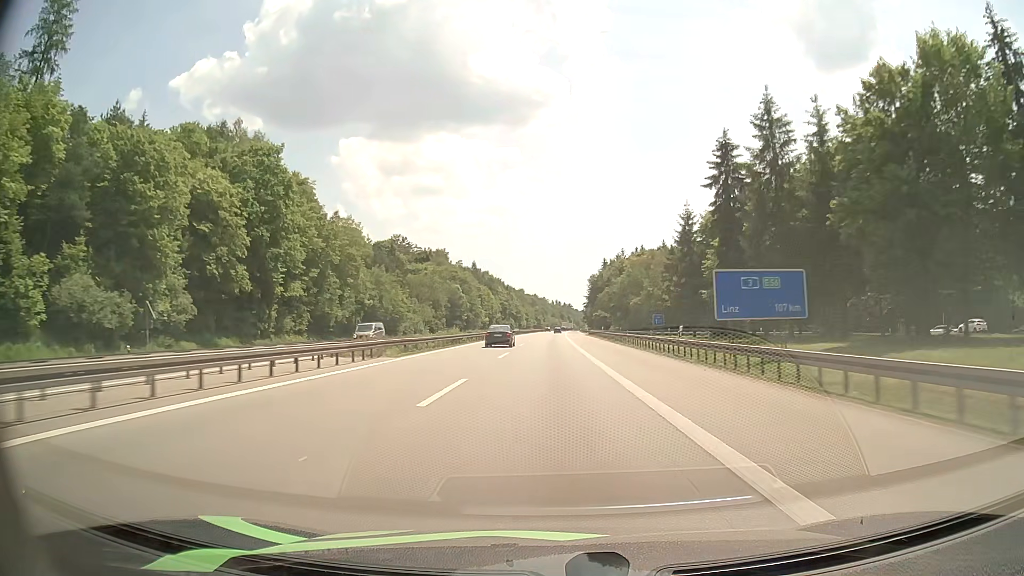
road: motorway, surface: asphalt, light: Day
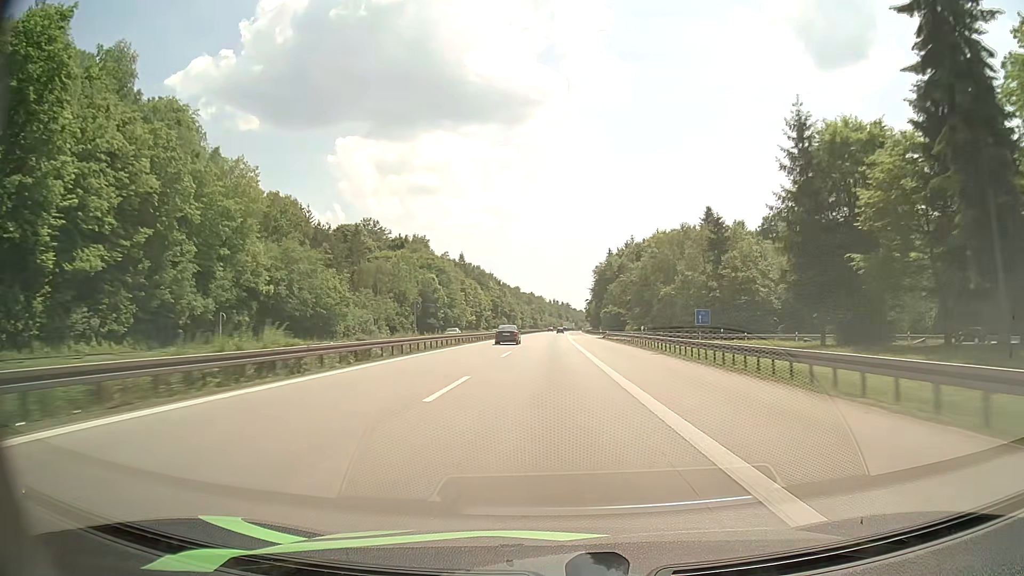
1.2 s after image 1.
(+0.1, +35.5) m; 0°
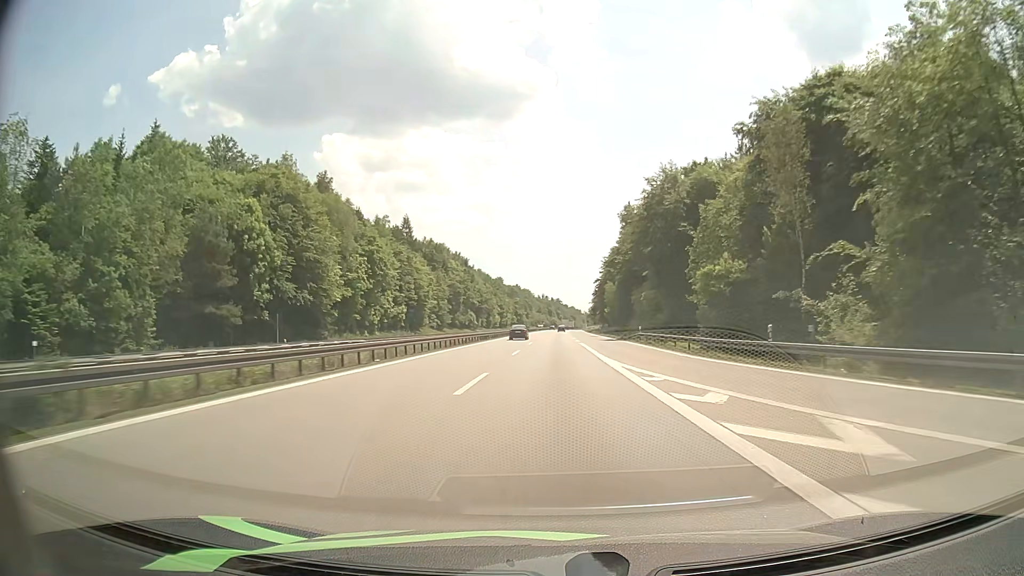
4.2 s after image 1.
(+0.6, +89.3) m; +1°
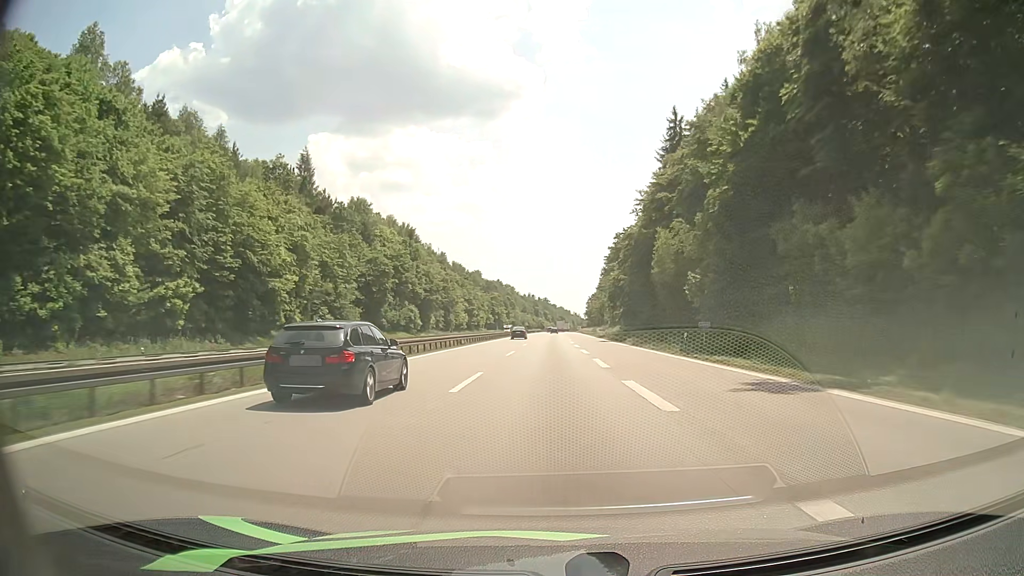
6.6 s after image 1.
(+0.7, +71.8) m; +1°
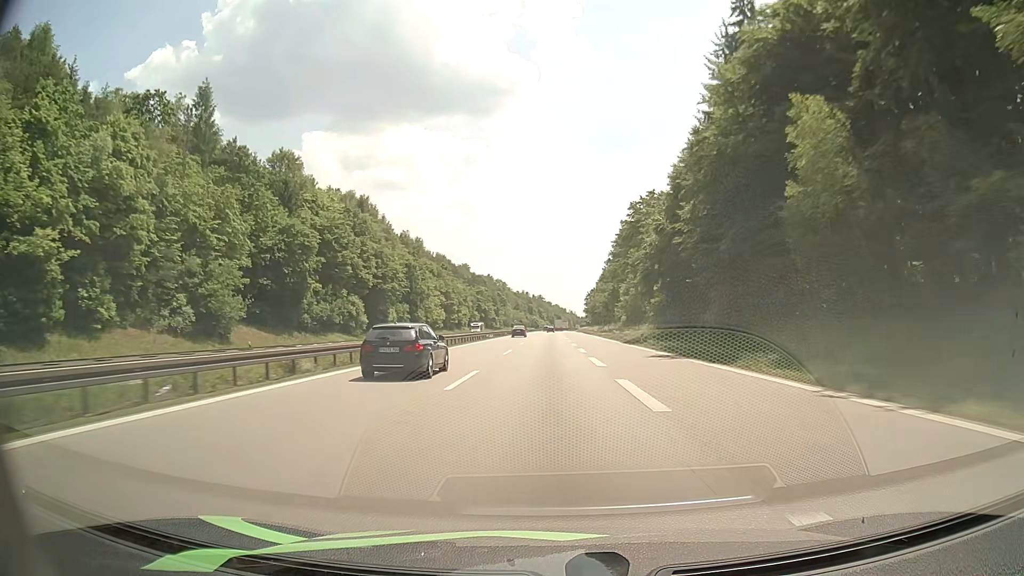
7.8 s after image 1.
(+0.2, +36.0) m; +1°
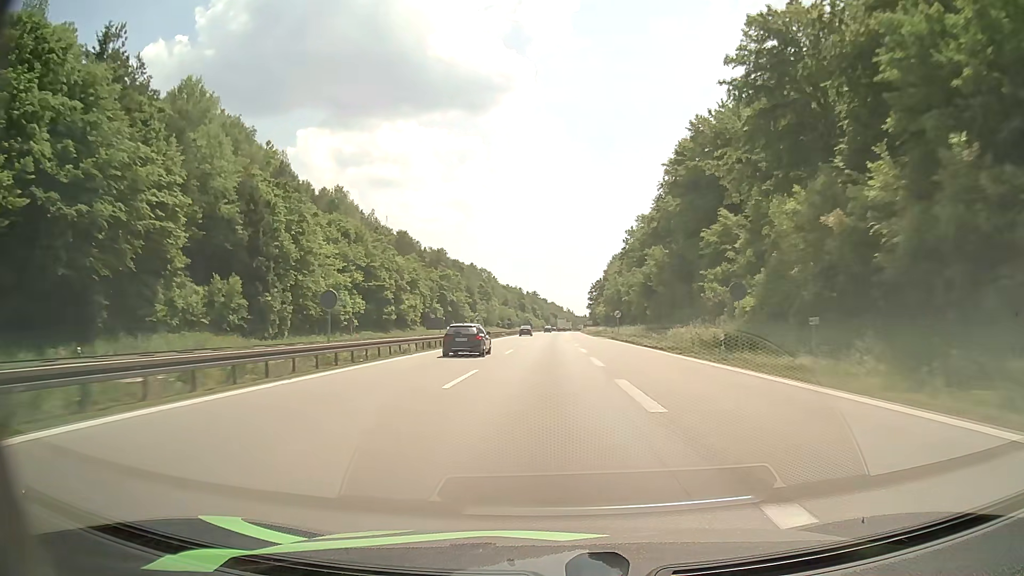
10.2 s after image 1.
(+0.2, +72.2) m; 0°
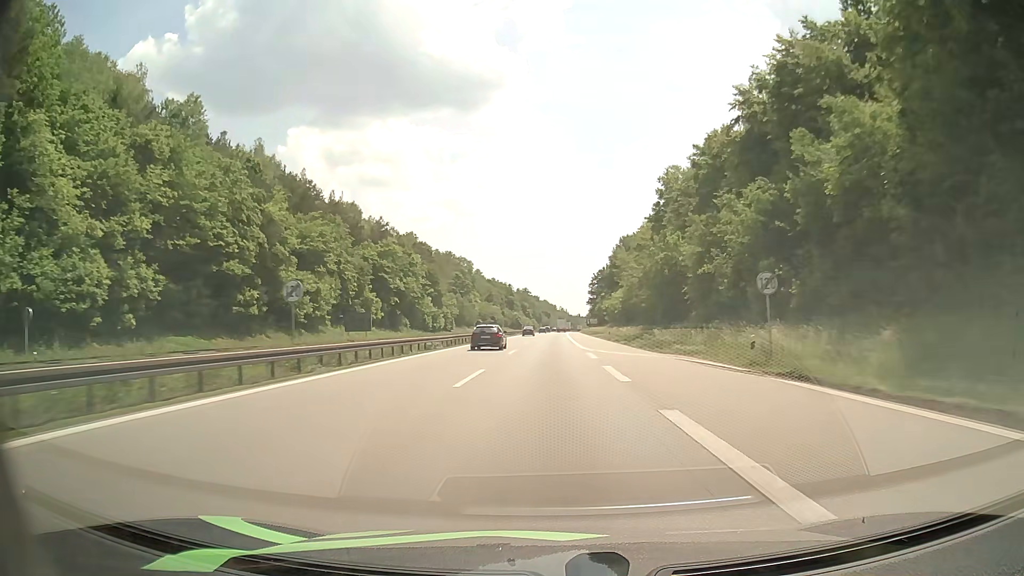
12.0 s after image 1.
(+0.3, +54.1) m; +1°
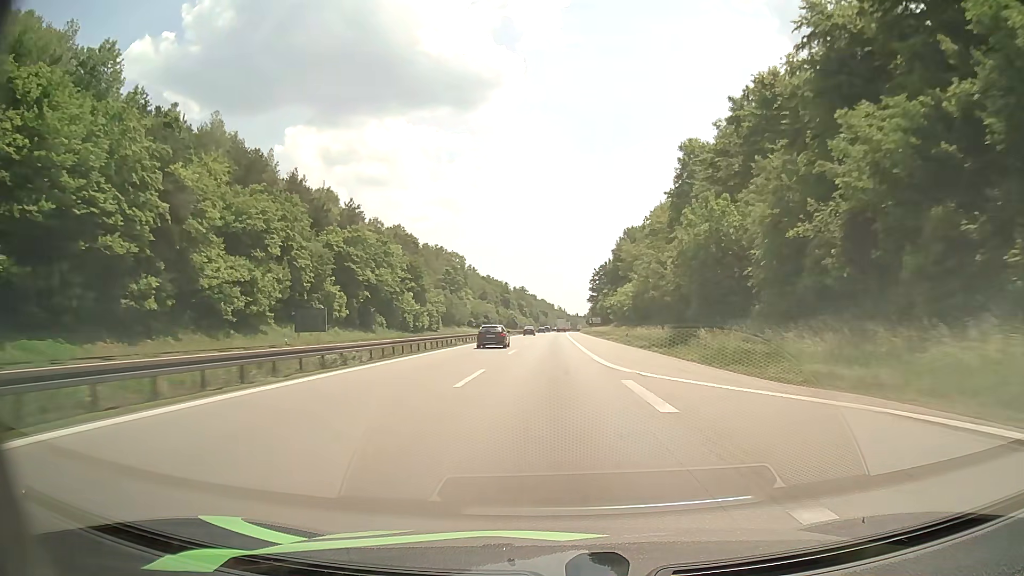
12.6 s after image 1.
(0.0, +18.0) m; 0°
(0, +10) (0, +20) (0, +30) (0, +40) (0, +50) (0, +60) (0, +70) (+1, +80) (+1, +90) (+1, +100) m
